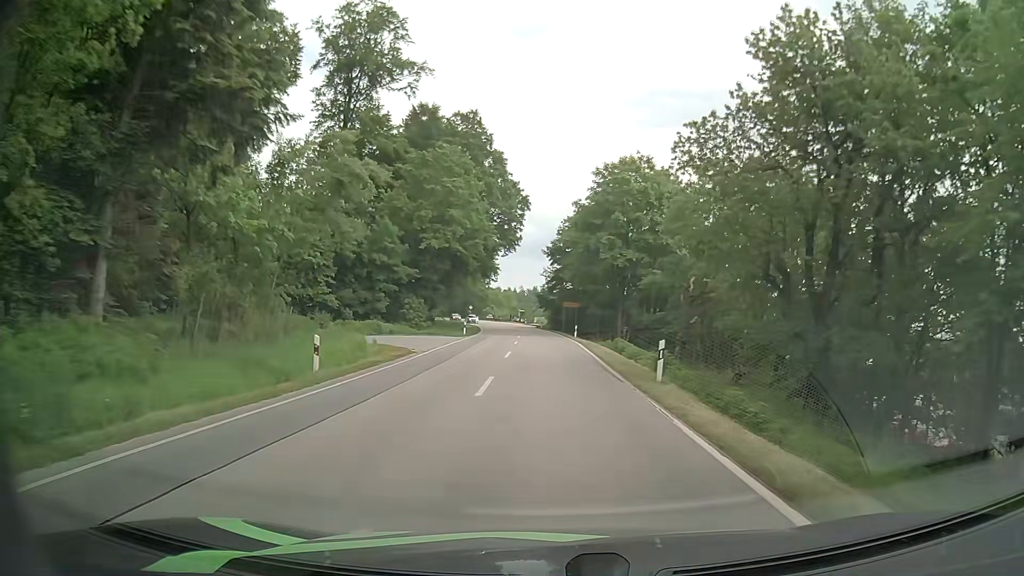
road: secondary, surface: asphalt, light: Day
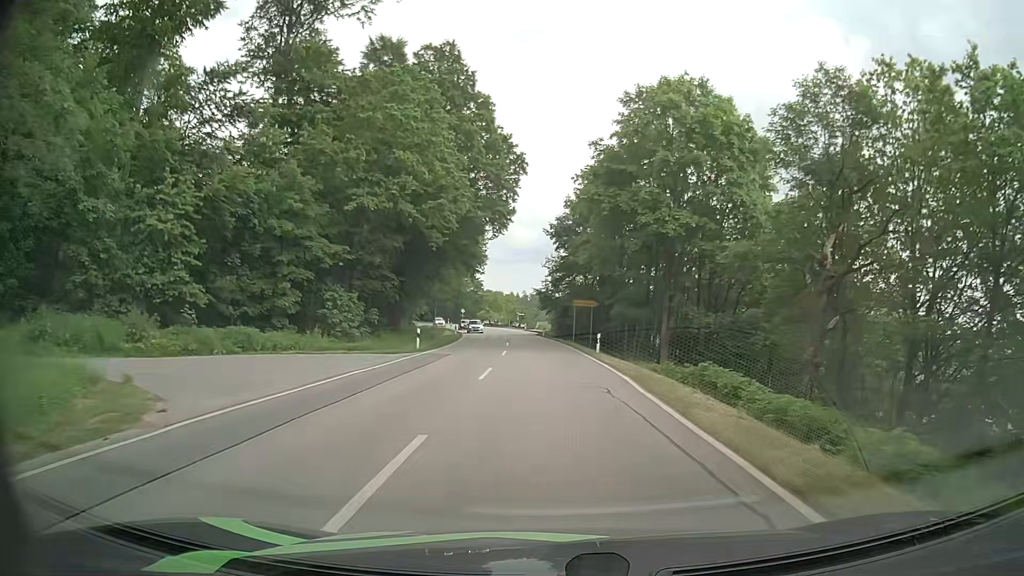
(-0.1, +20.2) m; 0°
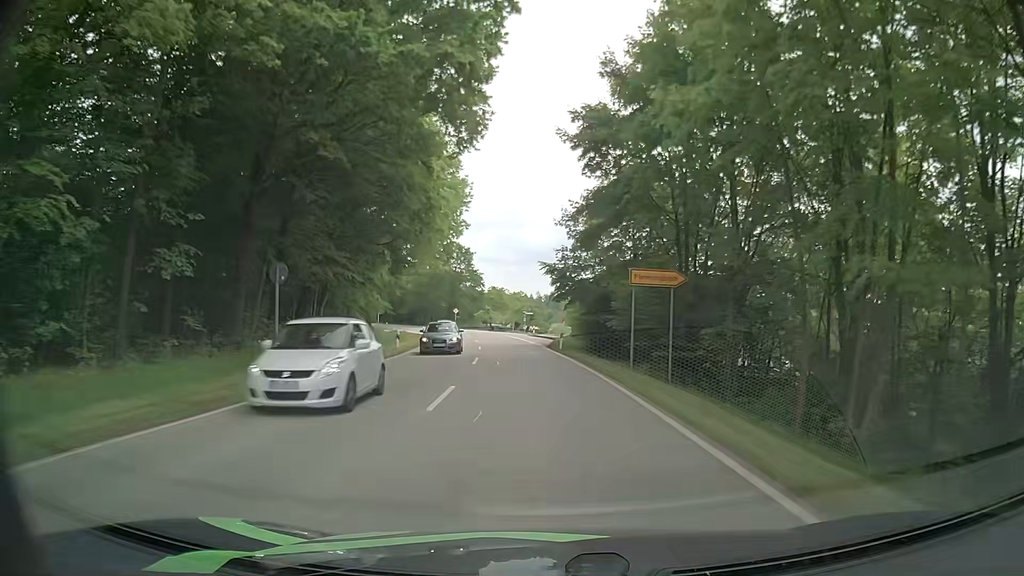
(-0.3, +29.3) m; -2°
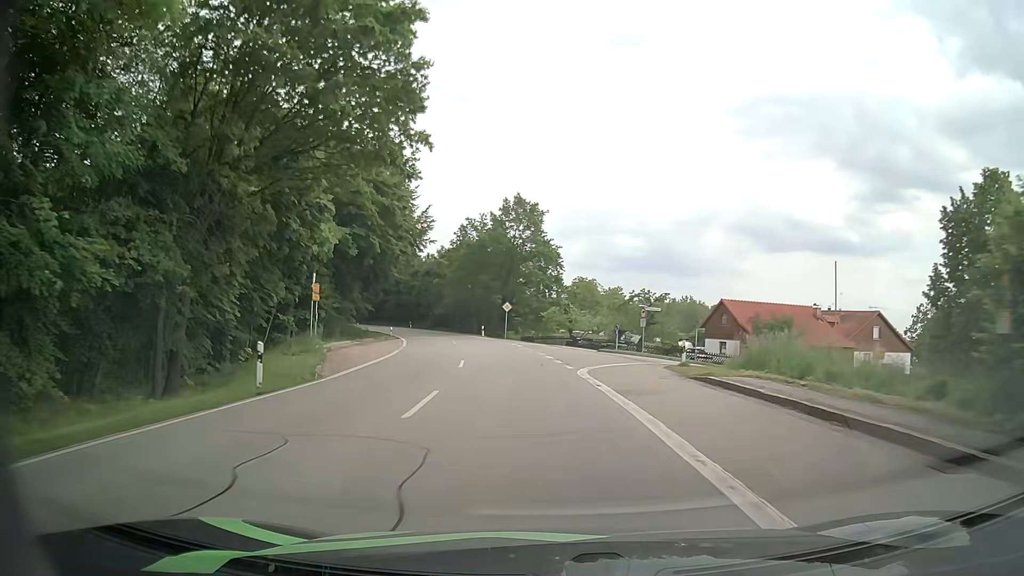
(-2.4, +48.0) m; -7°
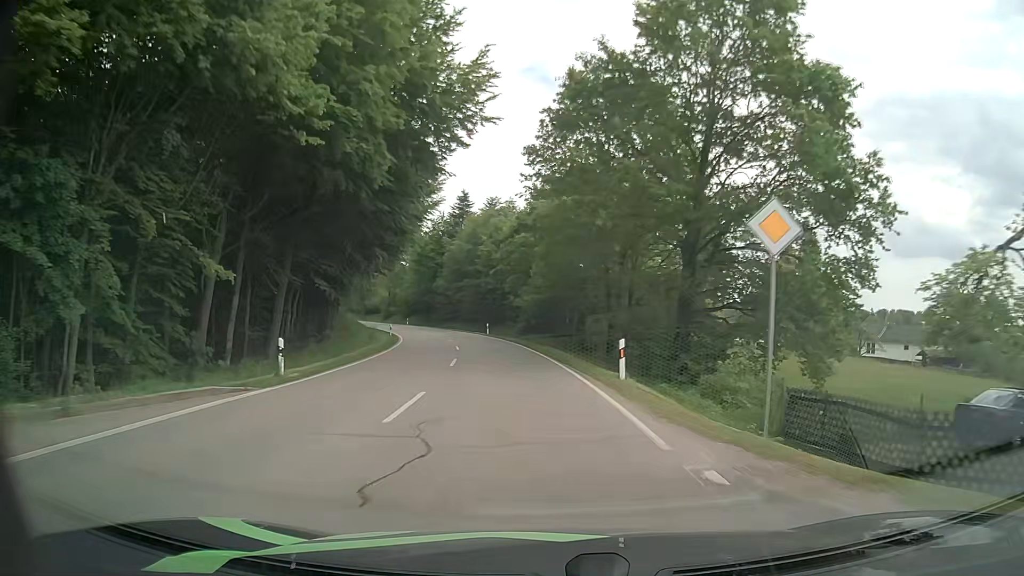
(-4.4, +48.4) m; -11°
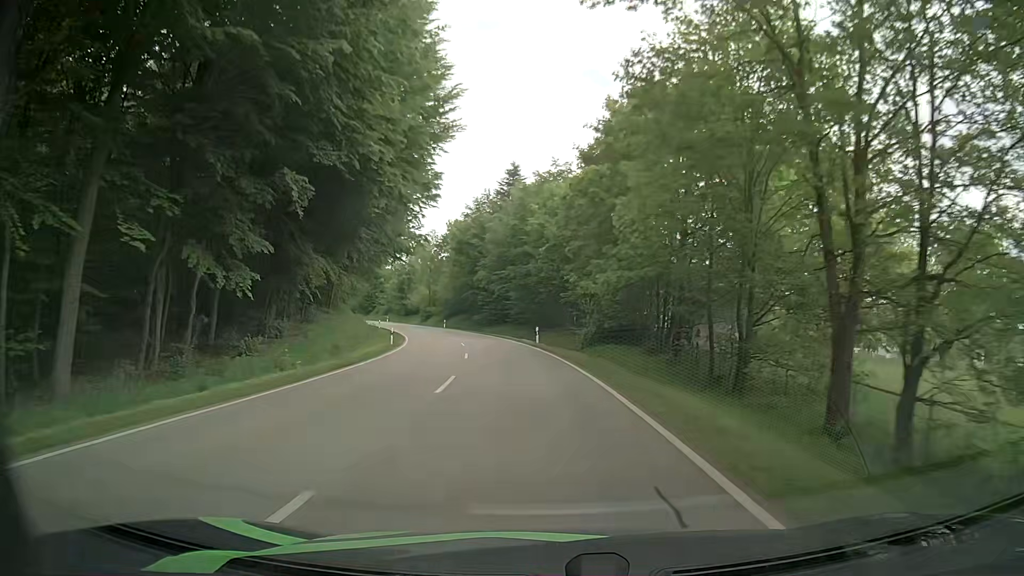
(-1.0, +19.9) m; -5°
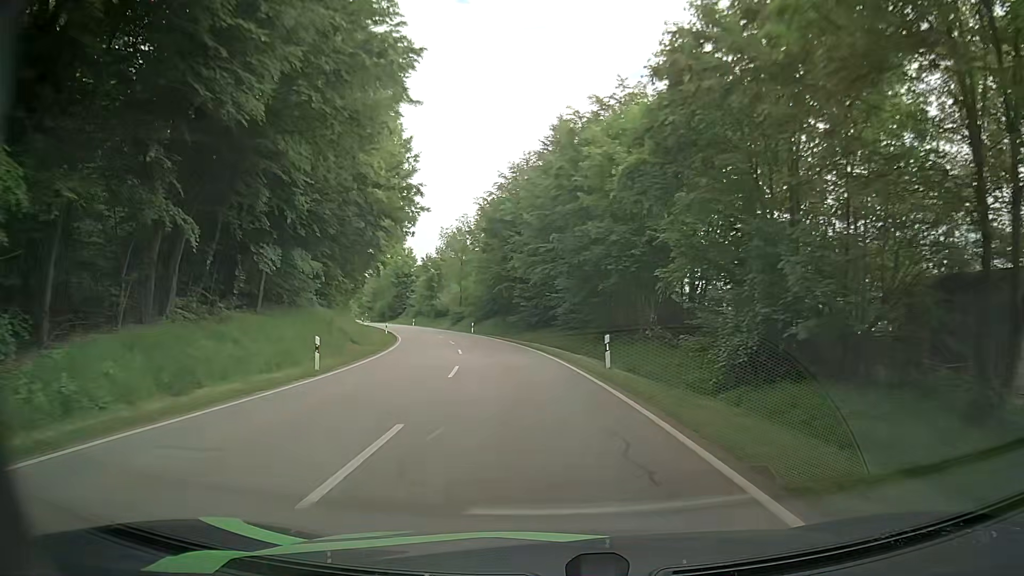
(-0.9, +20.2) m; -5°
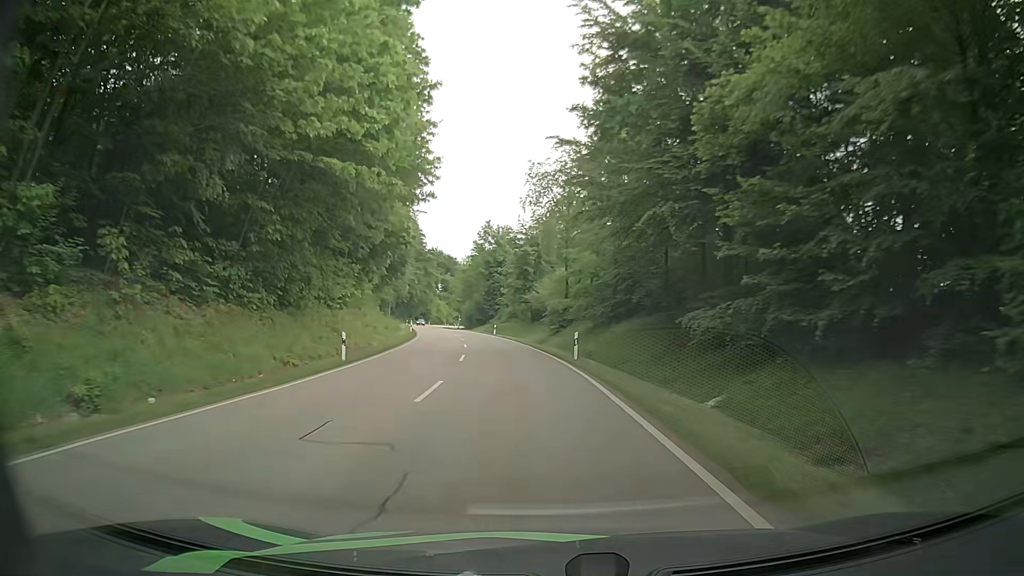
(-3.1, +41.0) m; -10°
(0, +10) (-1, +20) (-2, +30) (-3, +40) (-4, +50) (-6, +60) (-8, +69) (-10, +79) (-12, +89) (-15, +99) m
